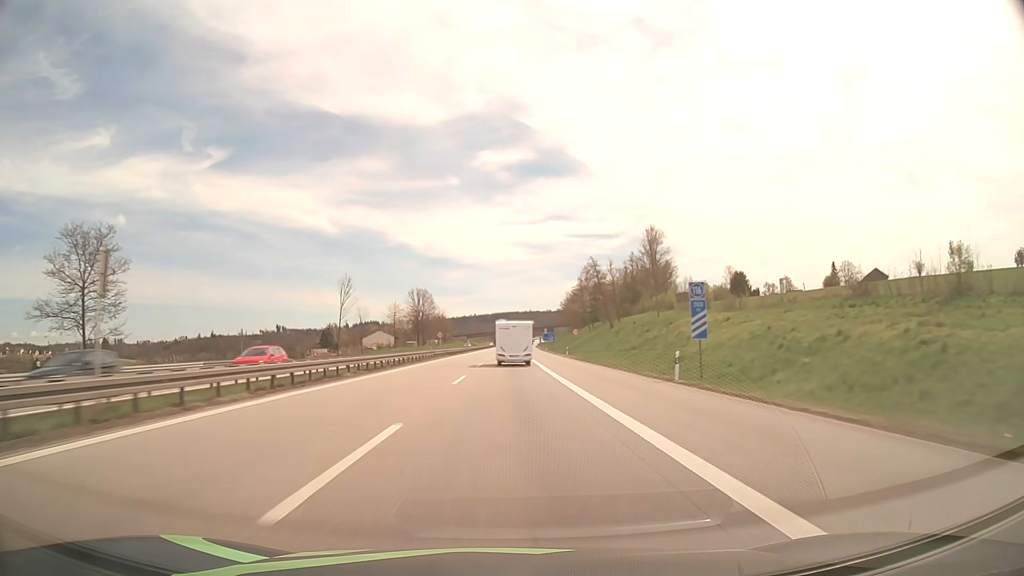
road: motorway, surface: asphalt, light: Day
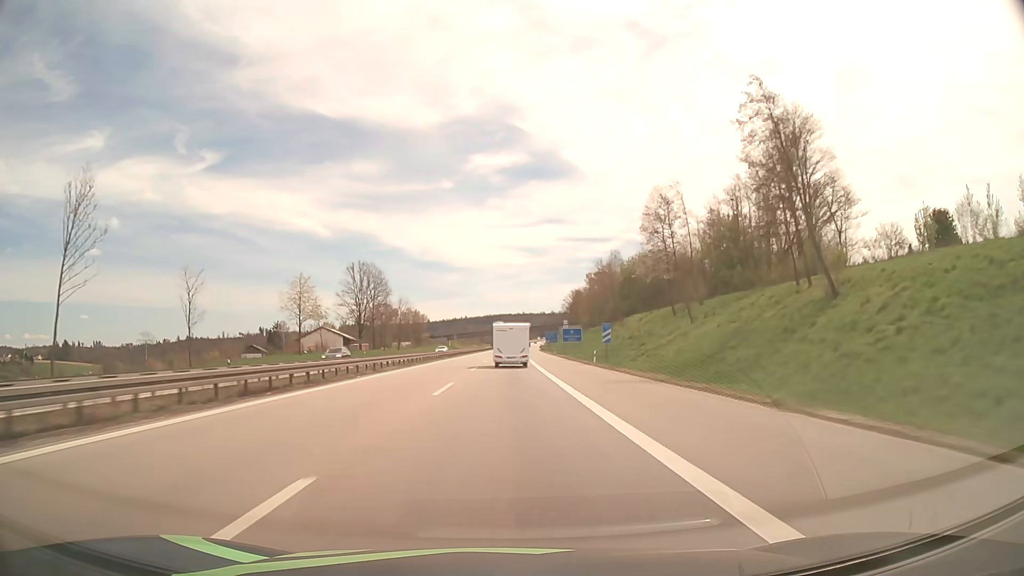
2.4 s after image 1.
(+0.4, +75.8) m; +1°
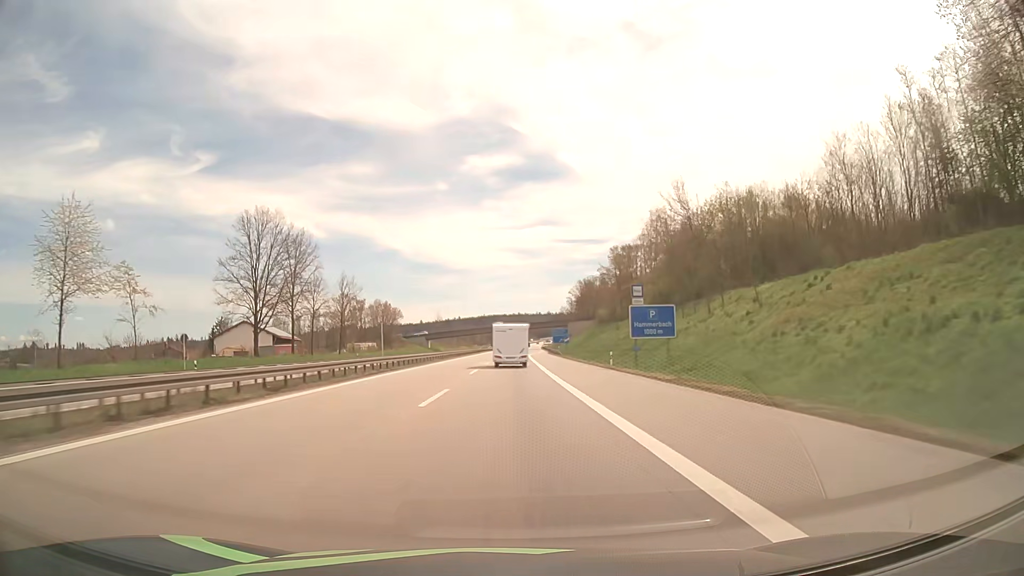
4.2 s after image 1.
(+0.2, +56.8) m; 0°
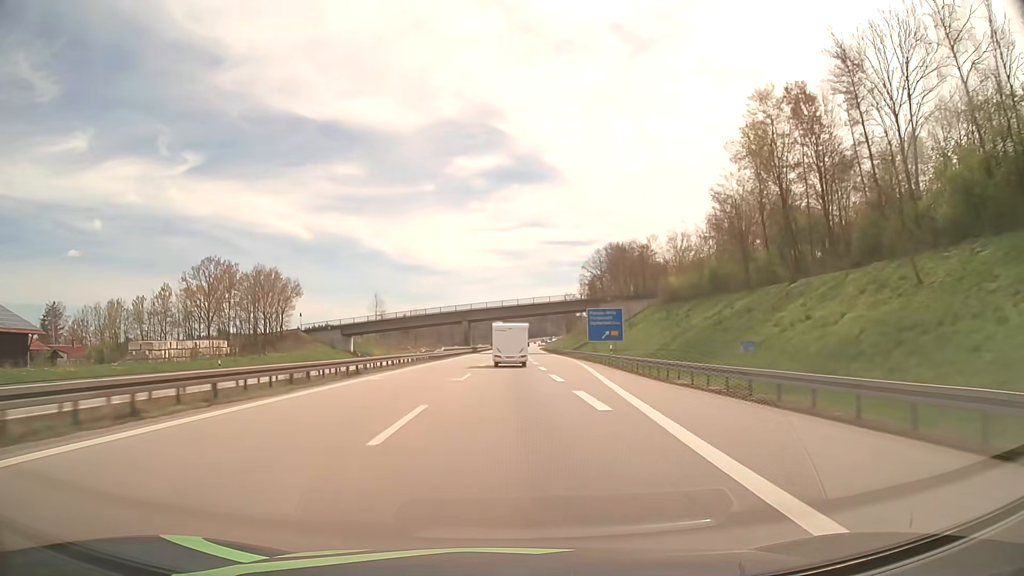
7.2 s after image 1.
(+1.0, +95.7) m; +1°
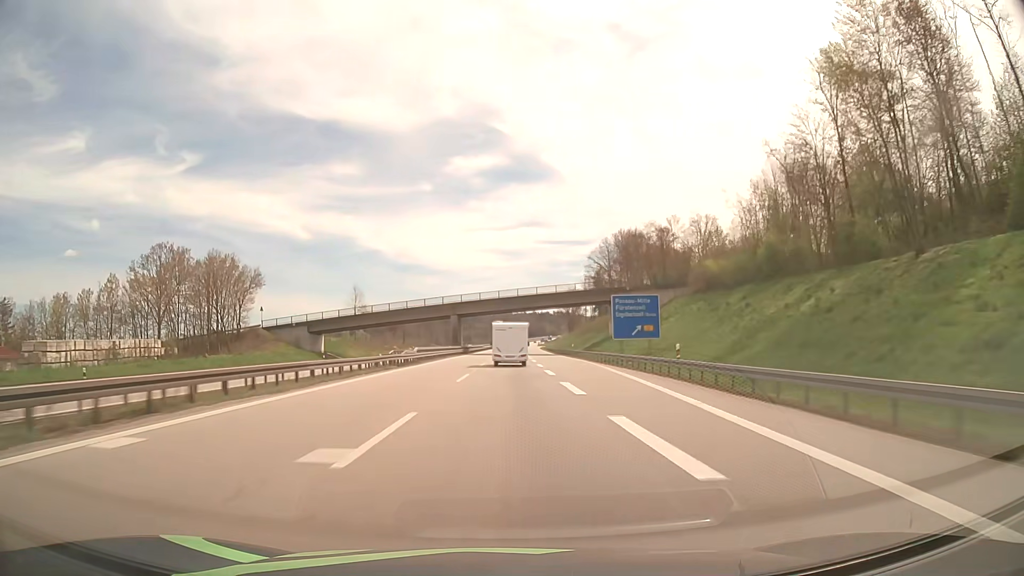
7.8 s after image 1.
(+0.1, +19.3) m; 0°
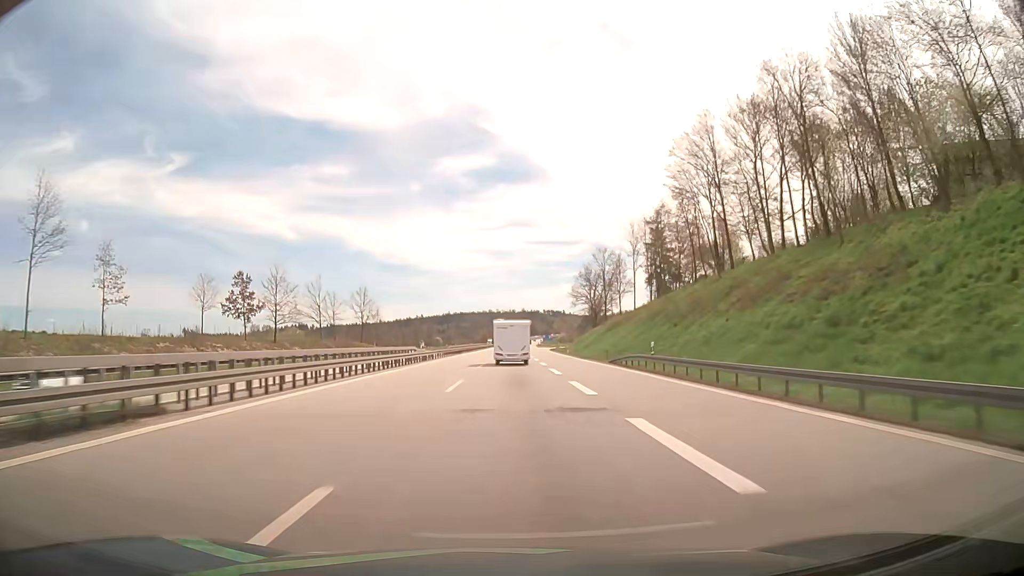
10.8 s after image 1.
(+0.7, +96.2) m; +1°
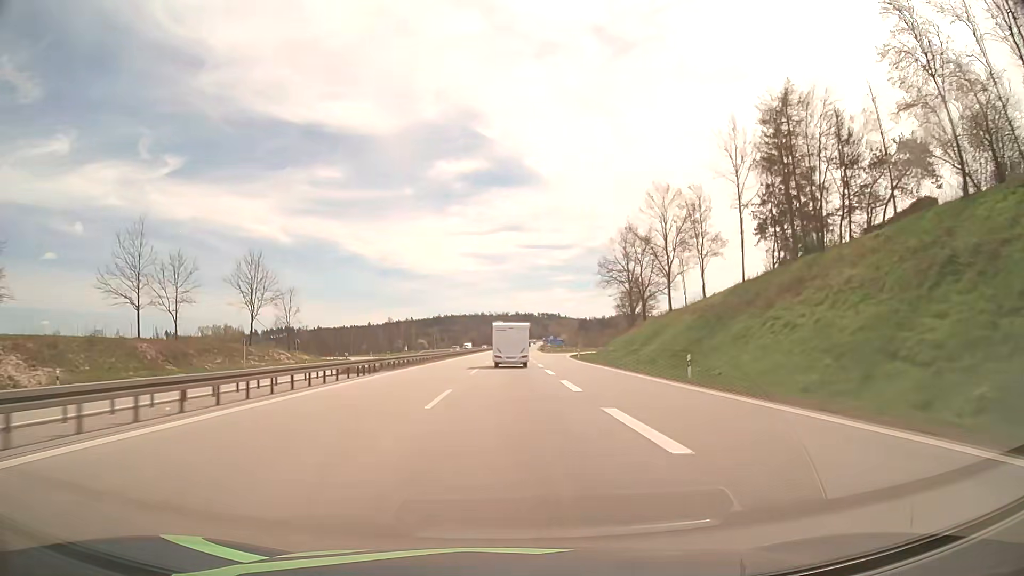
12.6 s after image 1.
(0.0, +57.4) m; 0°
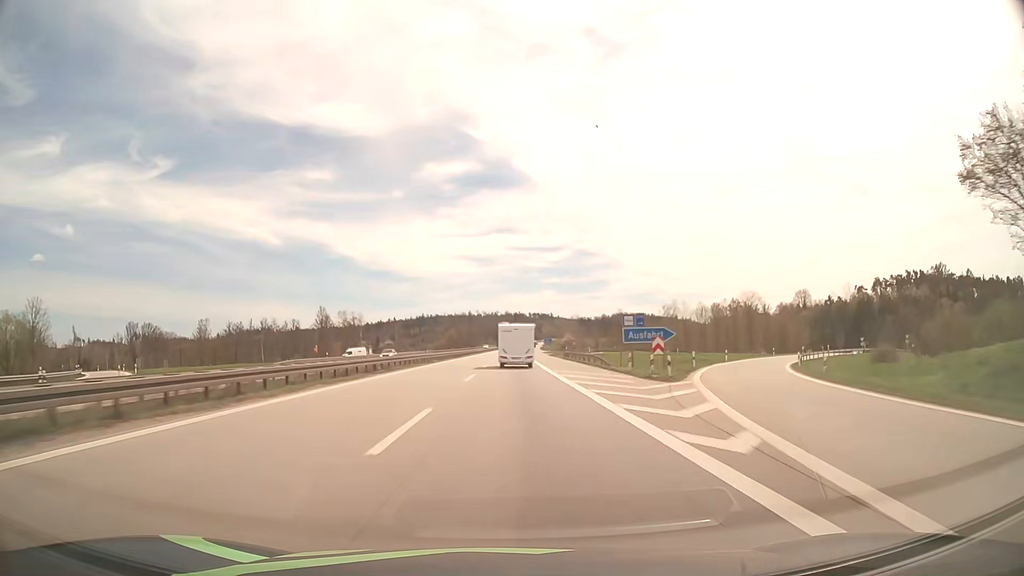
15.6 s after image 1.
(+0.6, +94.8) m; +1°
(0, +10) (0, +20) (0, +30) (0, +40) (0, +50) (0, +60) (+1, +70) (+1, +80) (+1, +90) (+1, +100) m
